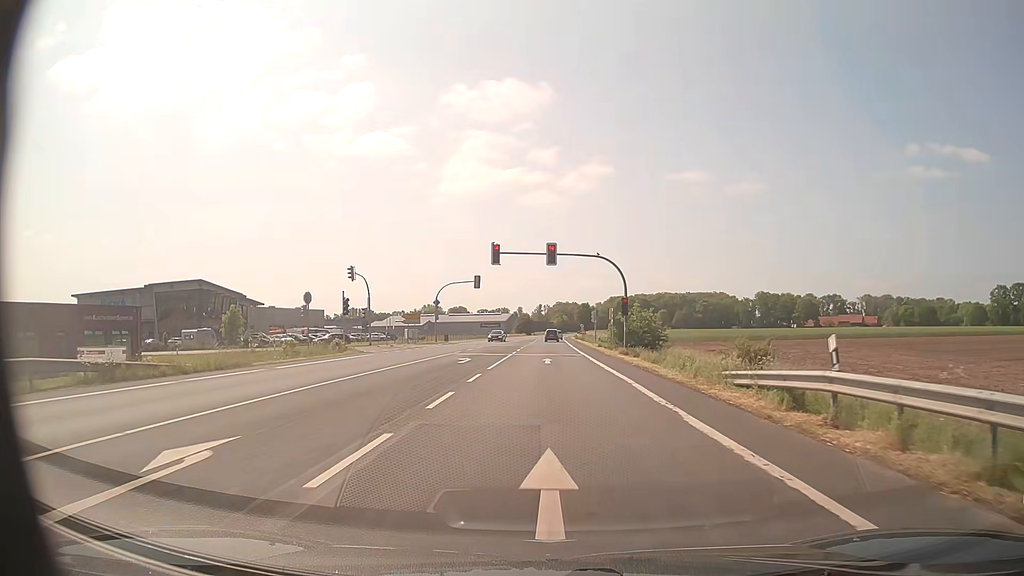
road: primary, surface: asphalt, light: Day
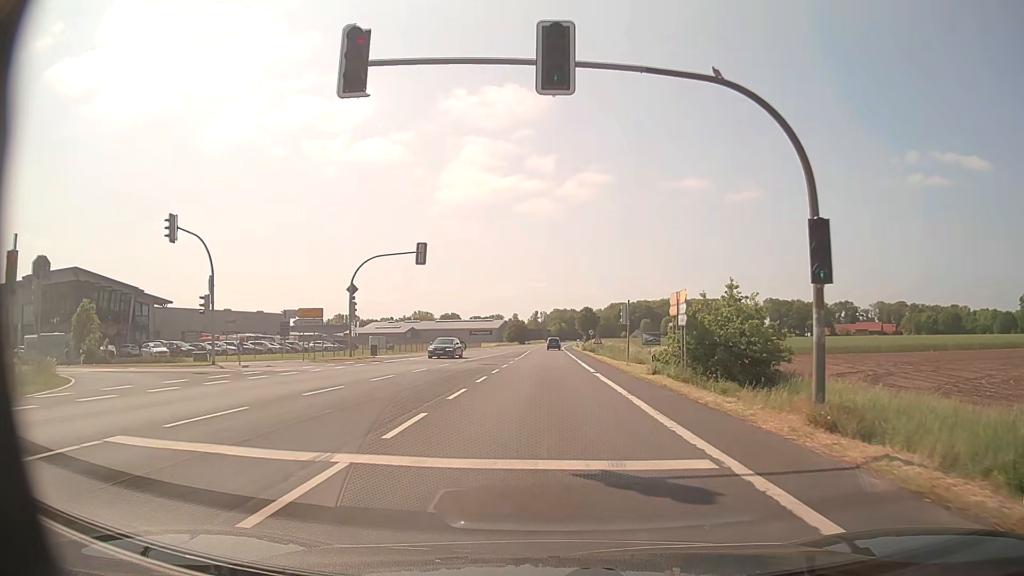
(-0.1, +30.7) m; 0°
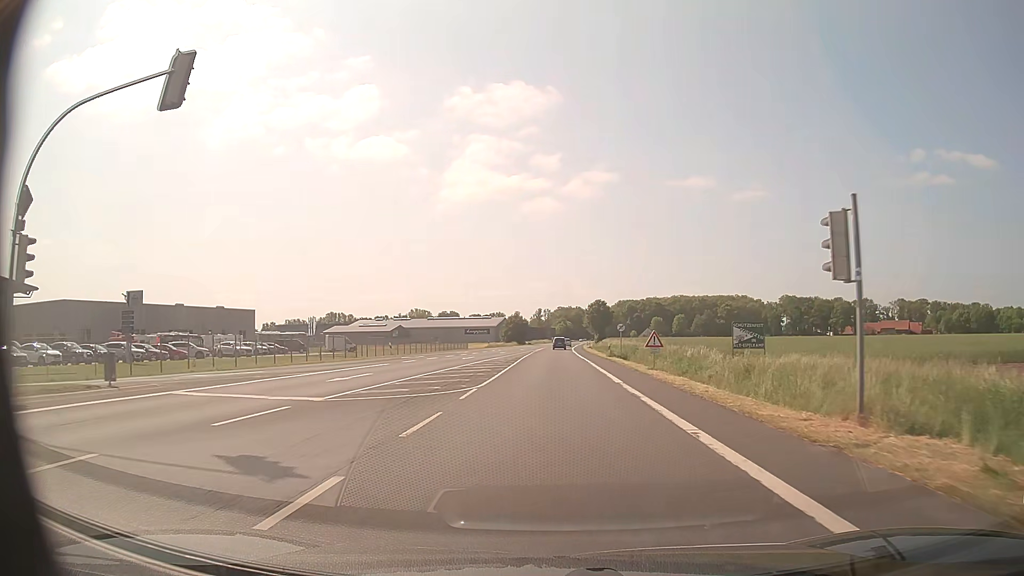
(-0.1, +30.4) m; 0°
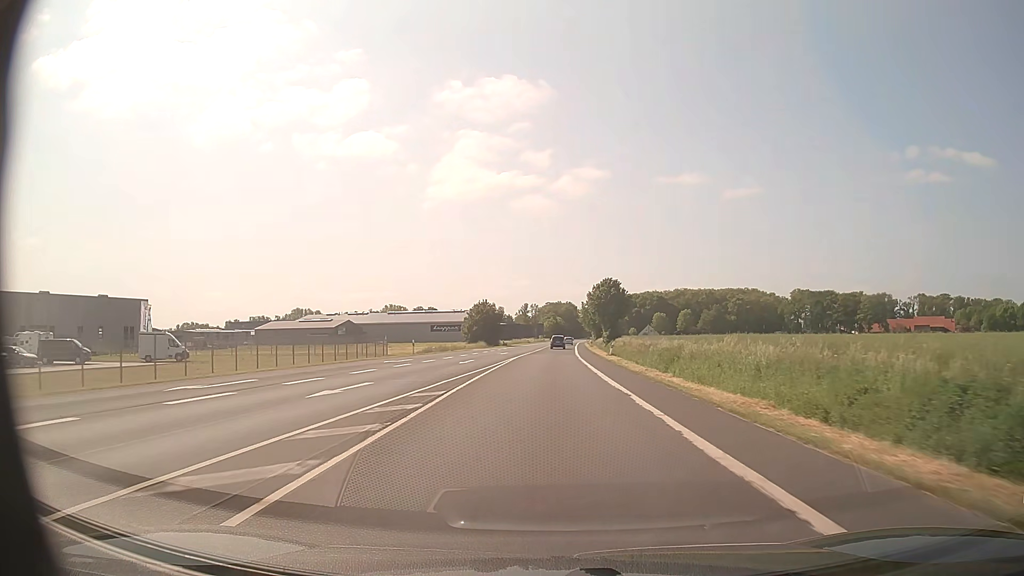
(+0.5, +50.6) m; +1°
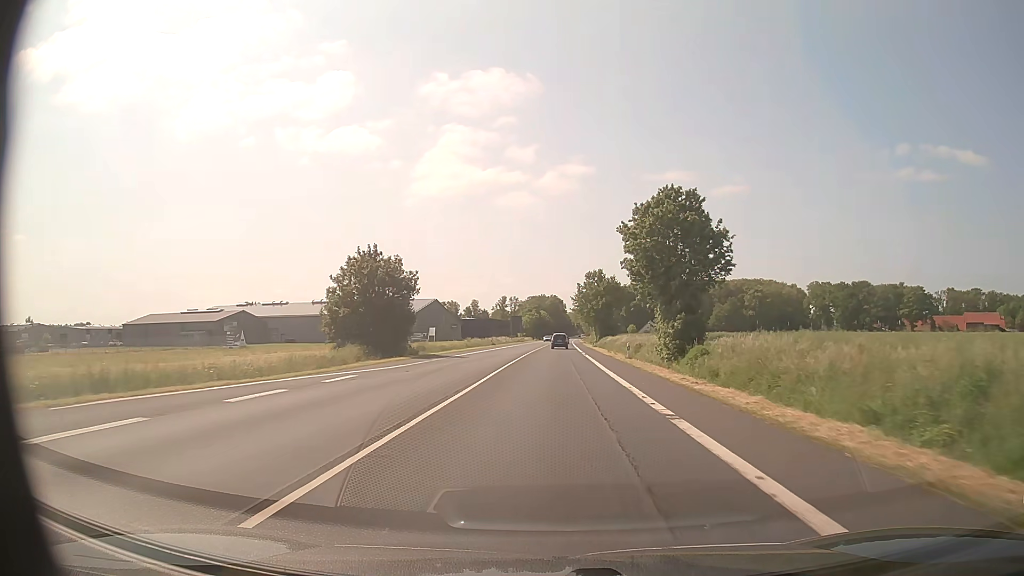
(+0.4, +61.0) m; +1°
(0, +10) (0, +20) (0, +30) (0, +40) (+1, +50) (+1, +60) (+1, +70) (+1, +80) (+1, +90) (+2, +100) m
